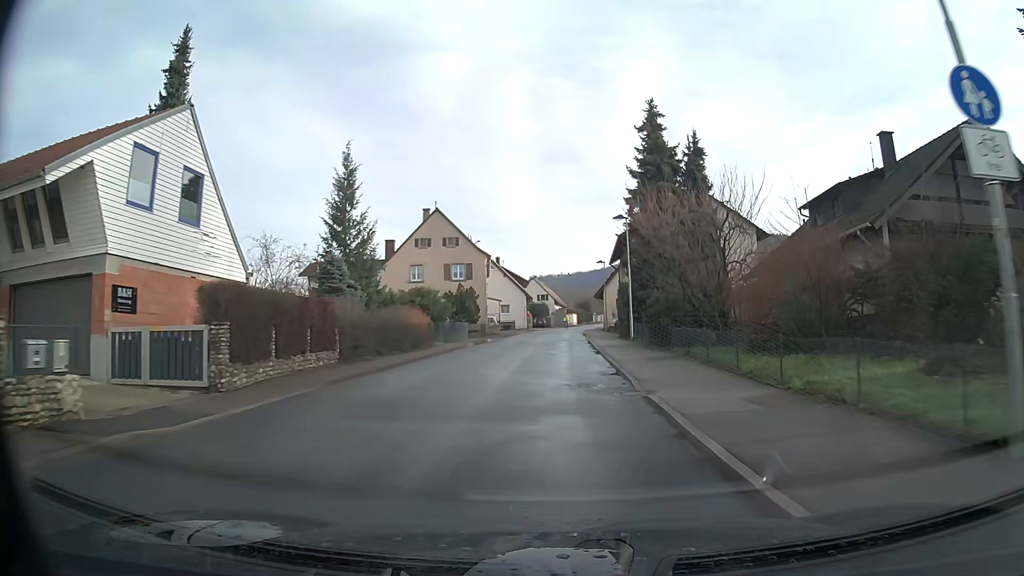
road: secondary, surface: asphalt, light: Day
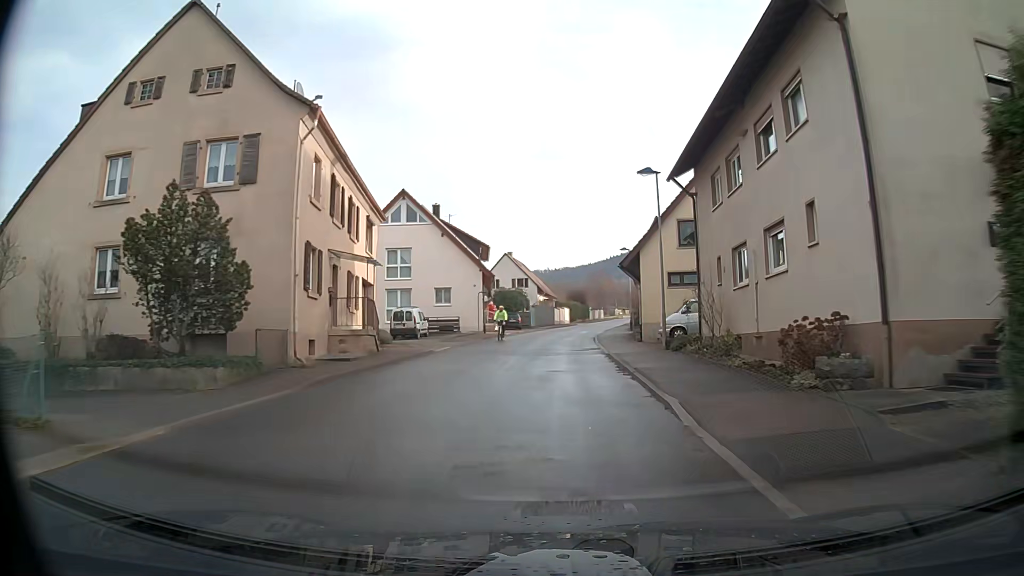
(+0.3, +37.6) m; +1°
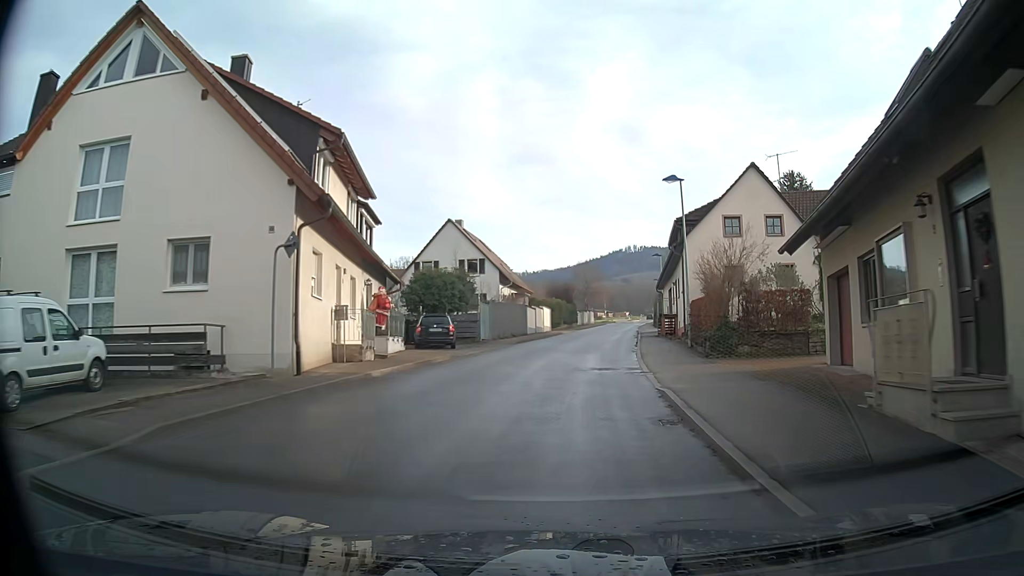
(+0.7, +30.0) m; +3°
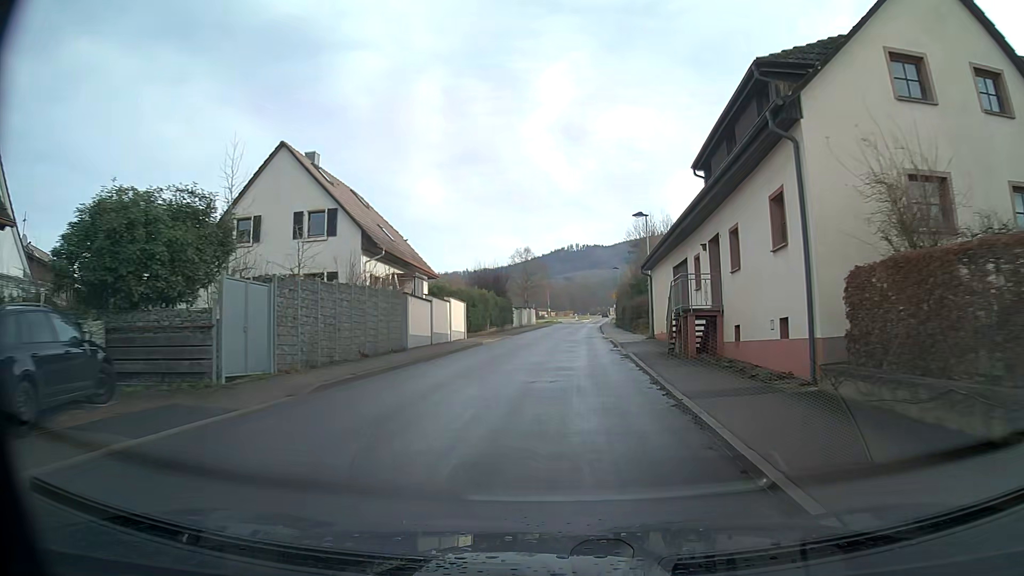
(+1.0, +22.5) m; +4°
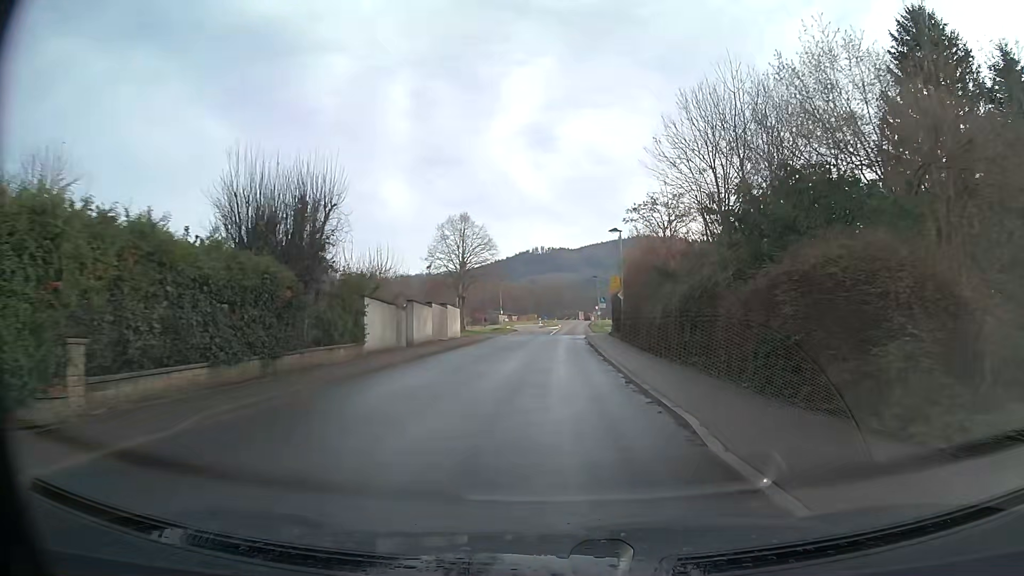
(+1.0, +37.5) m; +2°
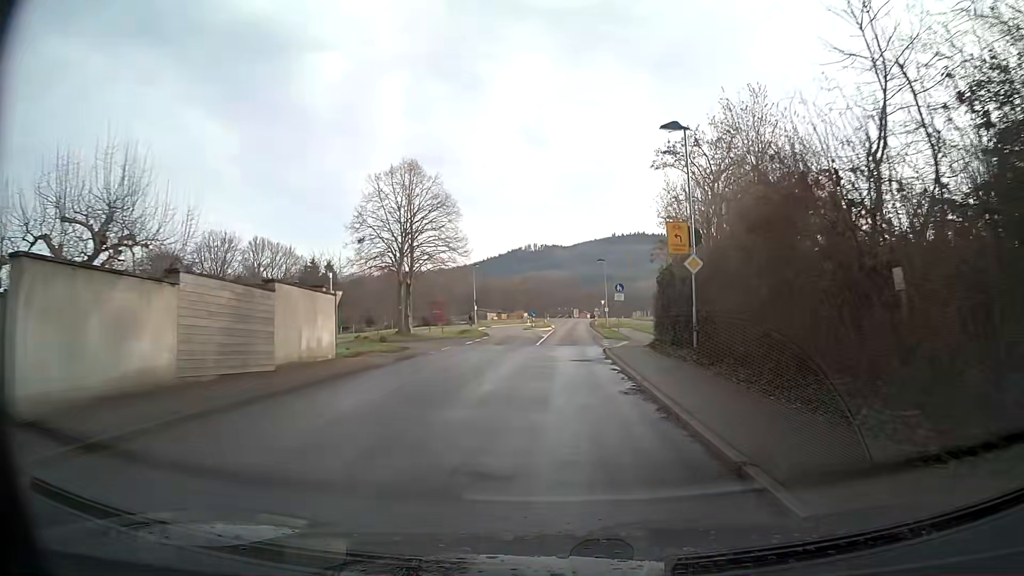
(+0.2, +22.5) m; +1°
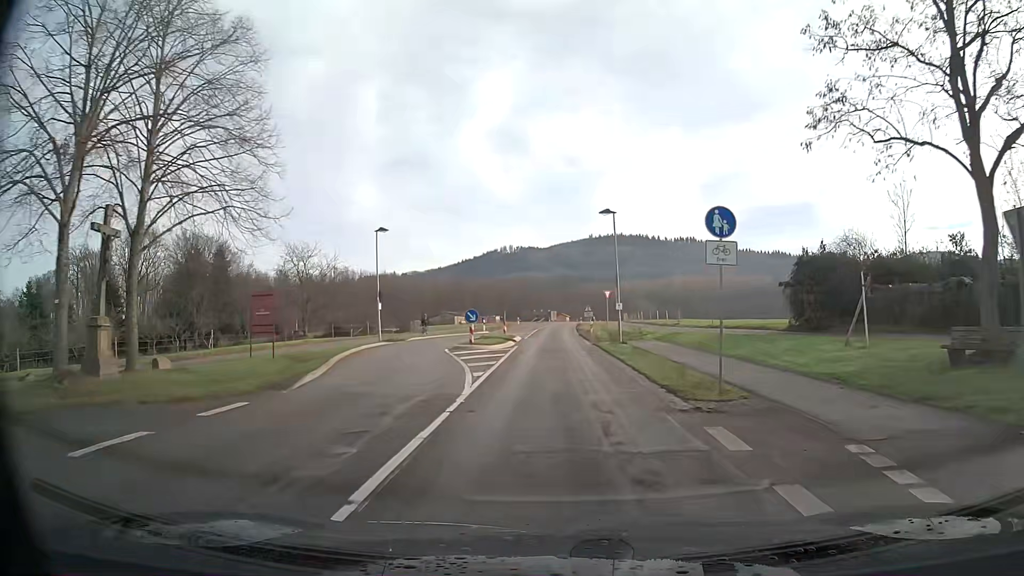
(+0.5, +29.9) m; +2°
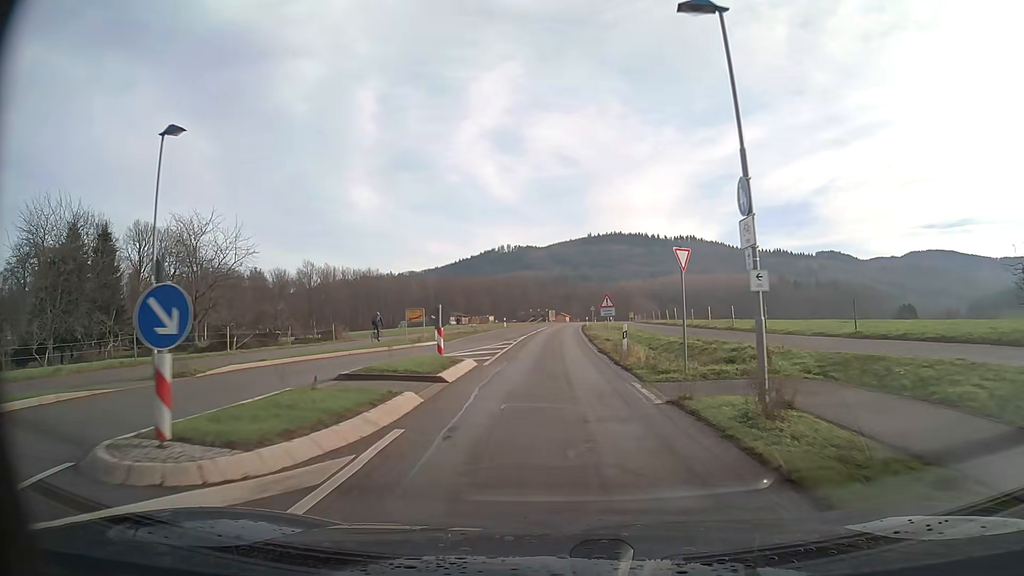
(0.0, +22.3) m; 0°
